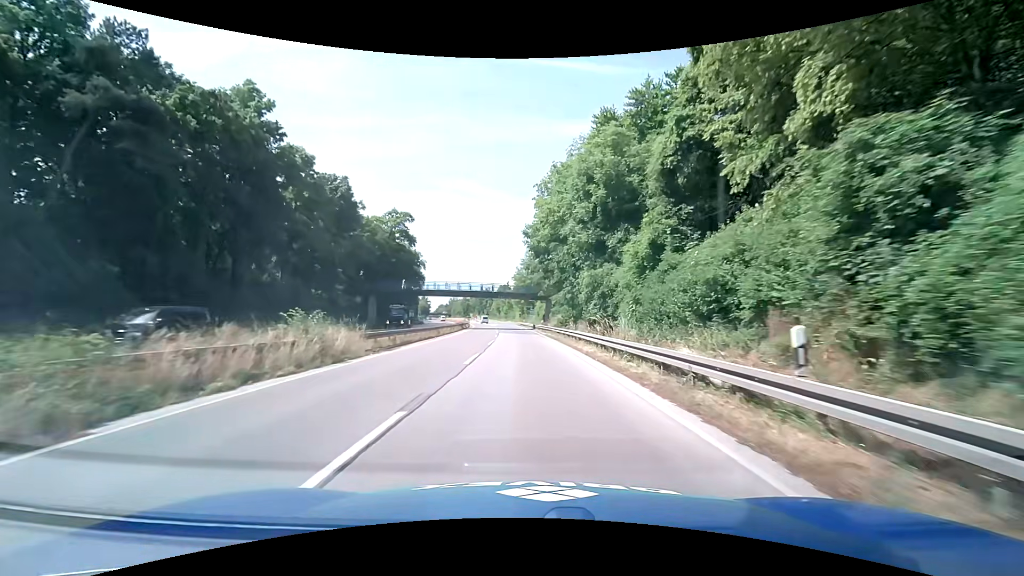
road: trunk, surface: asphalt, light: Day
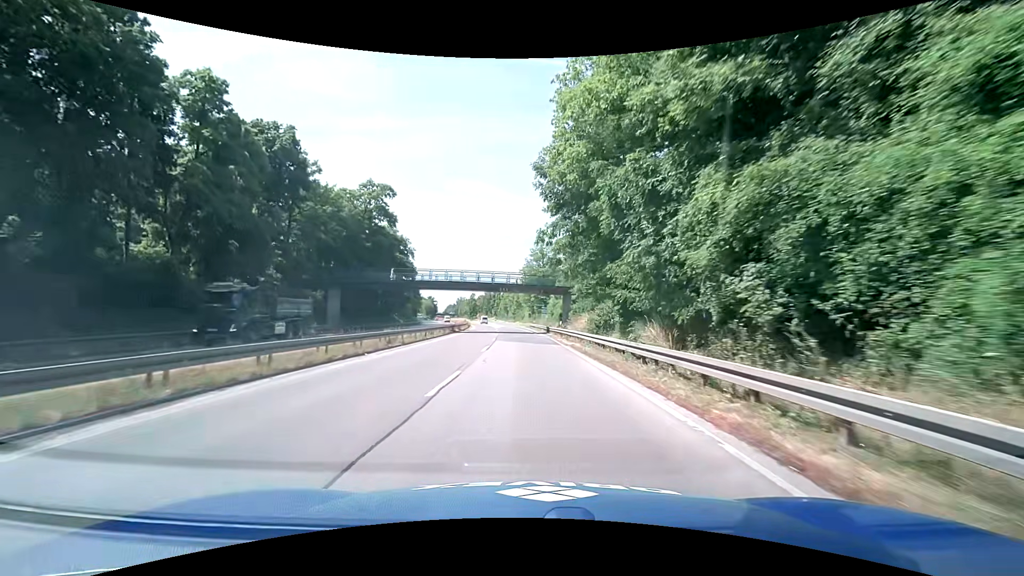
(0.0, +18.4) m; -1°
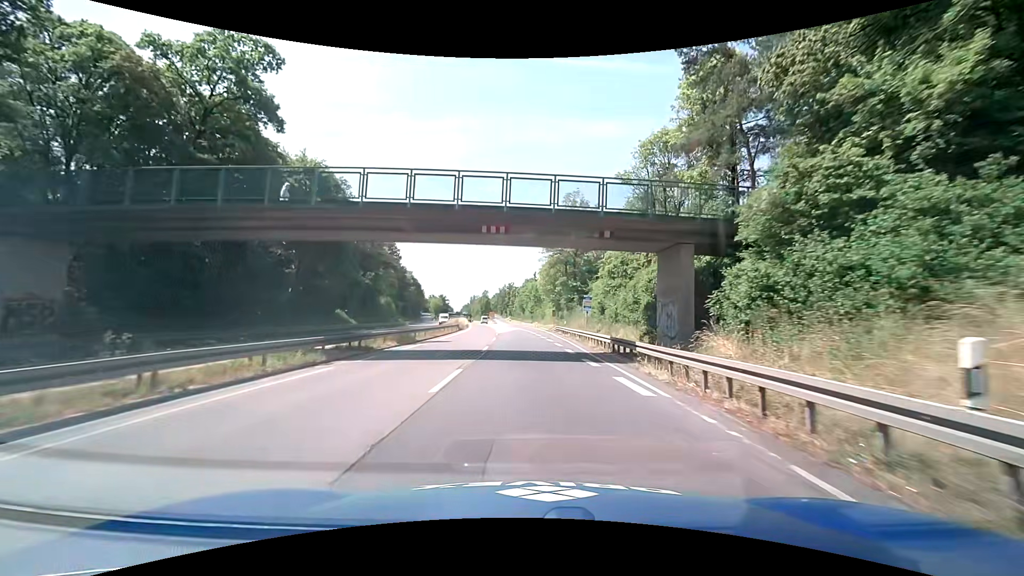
(-0.3, +36.7) m; -1°
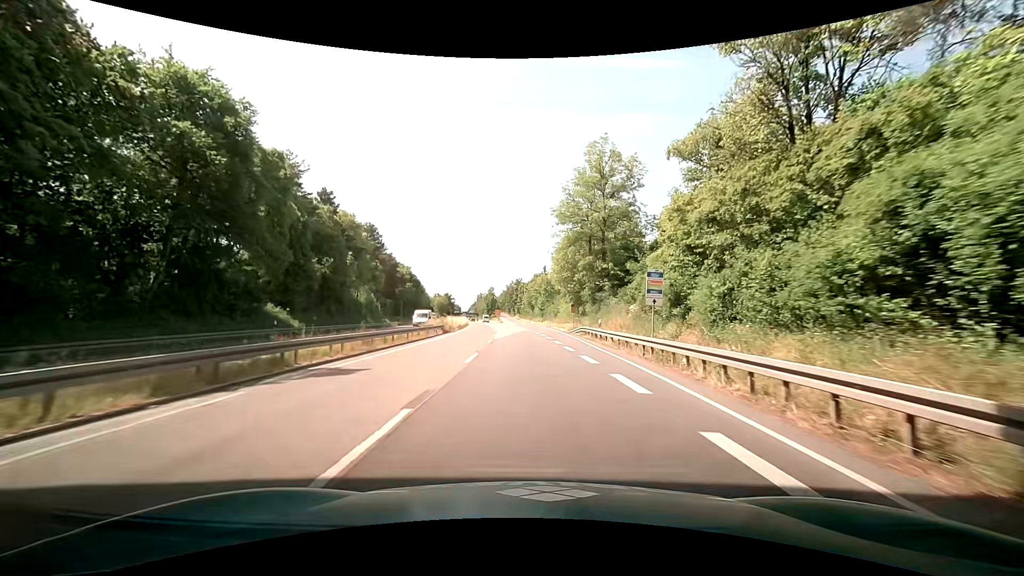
(-0.2, +18.3) m; -2°
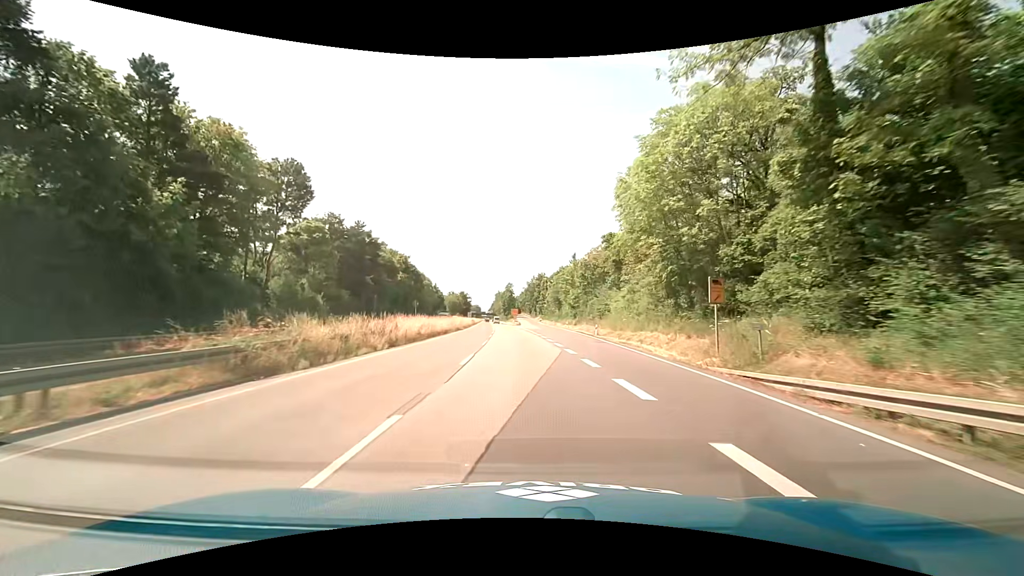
(-0.5, +36.6) m; -2°
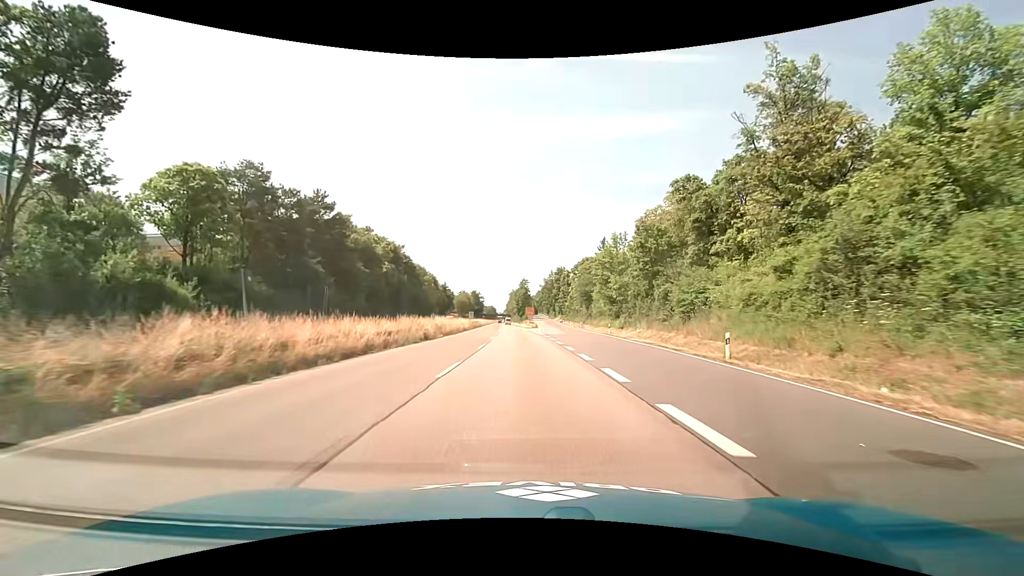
(-0.5, +27.4) m; -2°
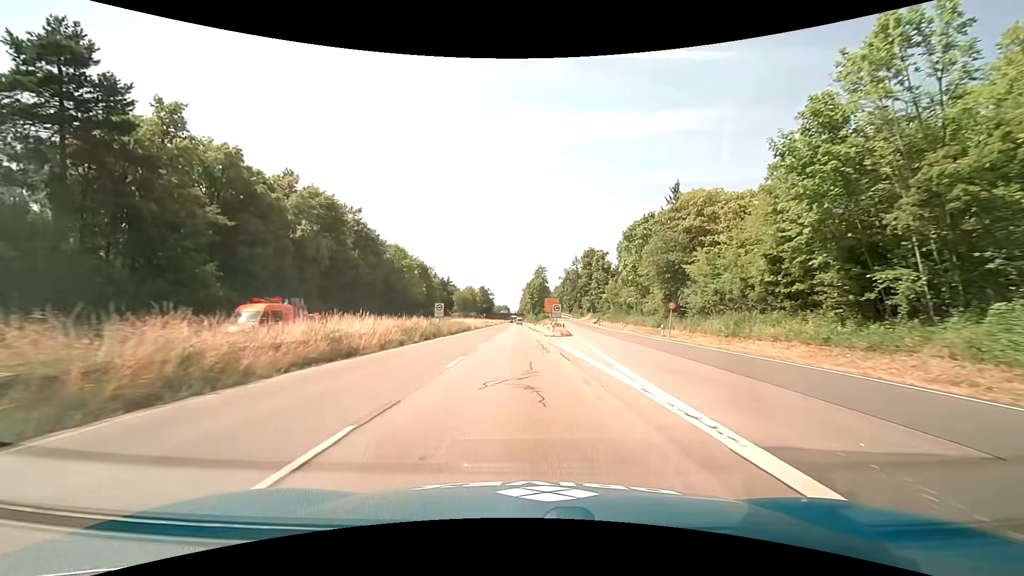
(-1.2, +45.7) m; -2°
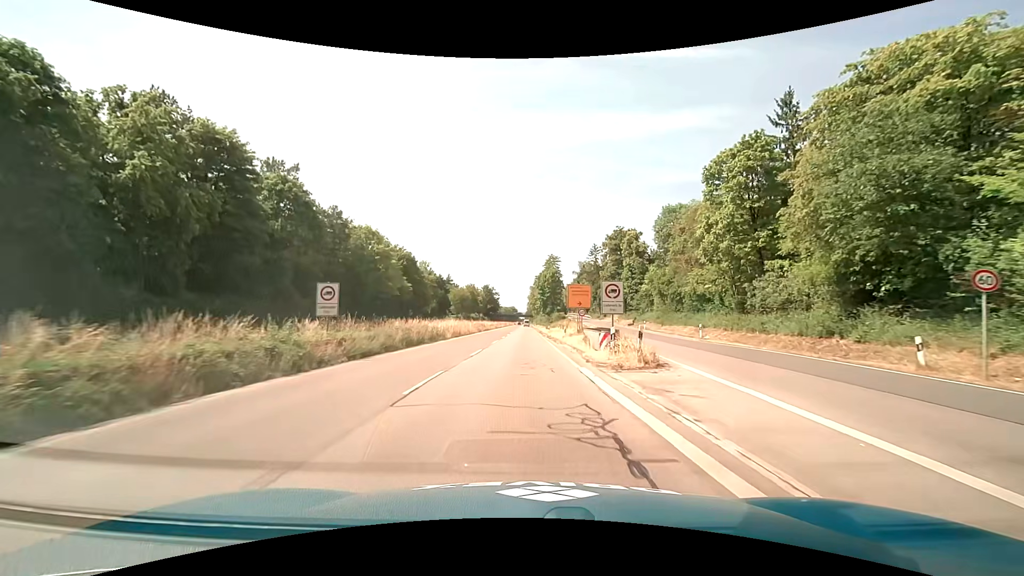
(-0.2, +27.5) m; -1°
(0, +10) (0, +20) (0, +30) (0, +40) (0, +50) (0, +60) (0, +70) (0, +80) (0, +90) (0, +100) m
